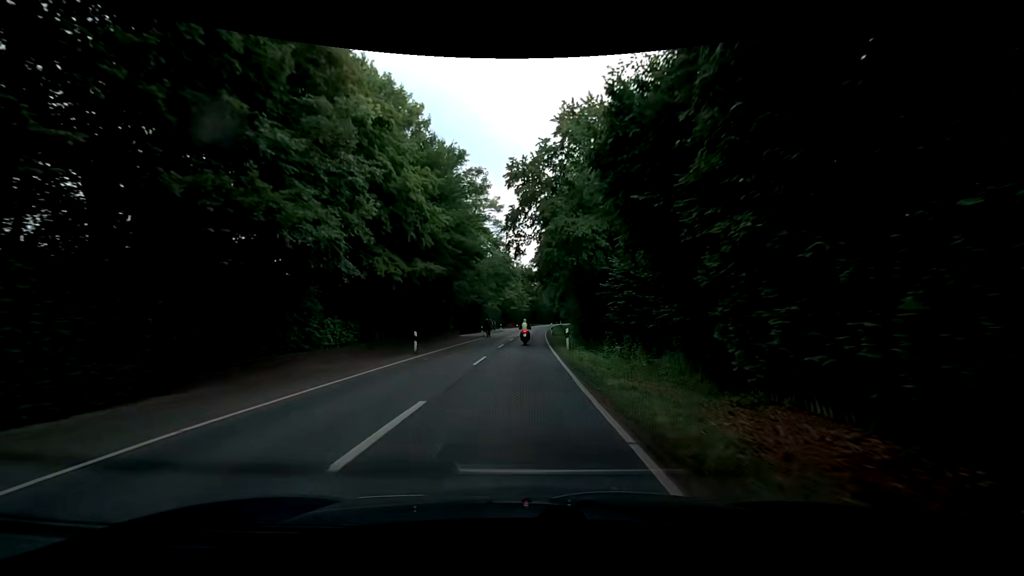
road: secondary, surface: asphalt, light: Day
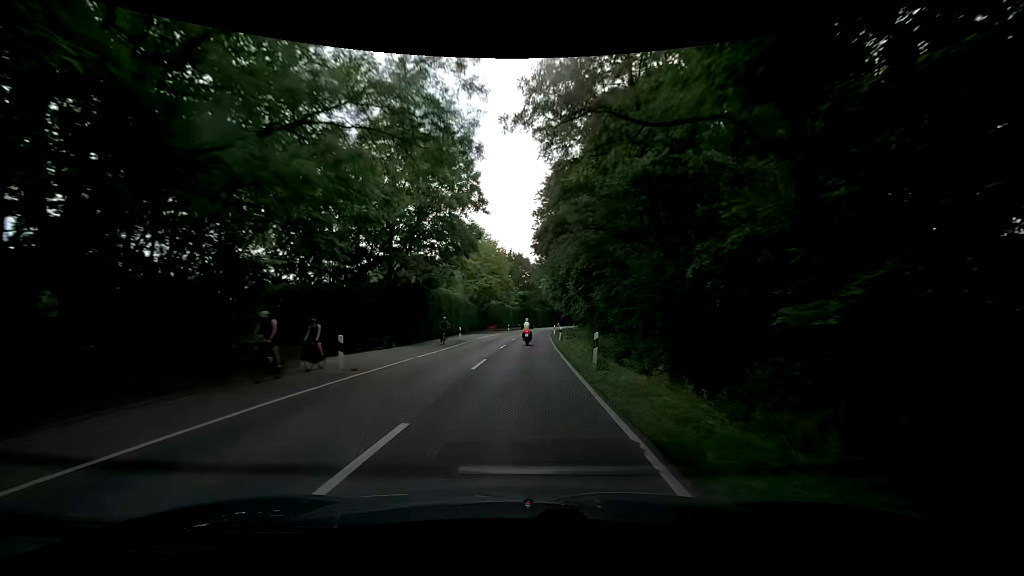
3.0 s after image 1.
(-0.2, +38.0) m; 0°
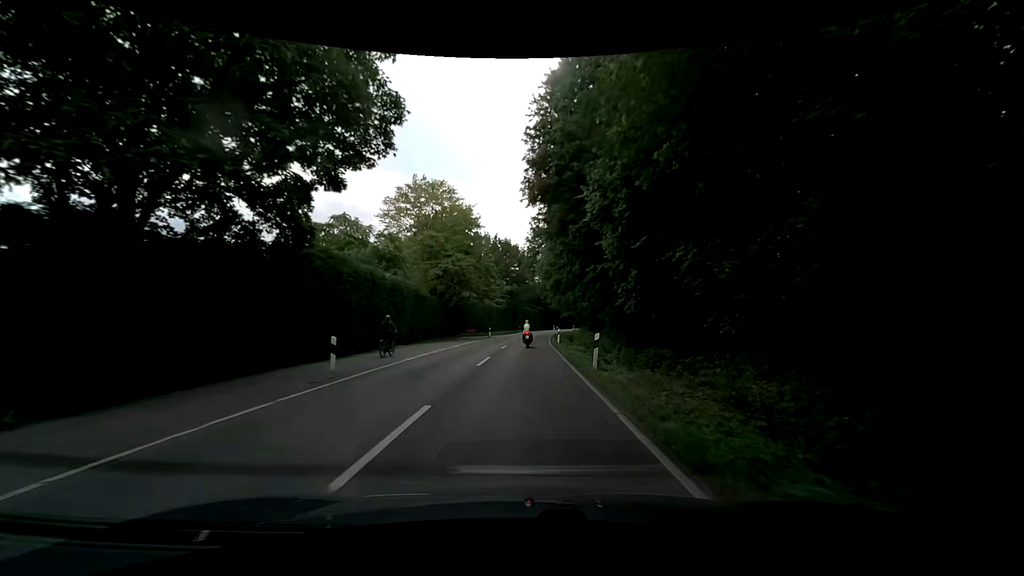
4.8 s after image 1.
(+0.3, +22.8) m; +2°
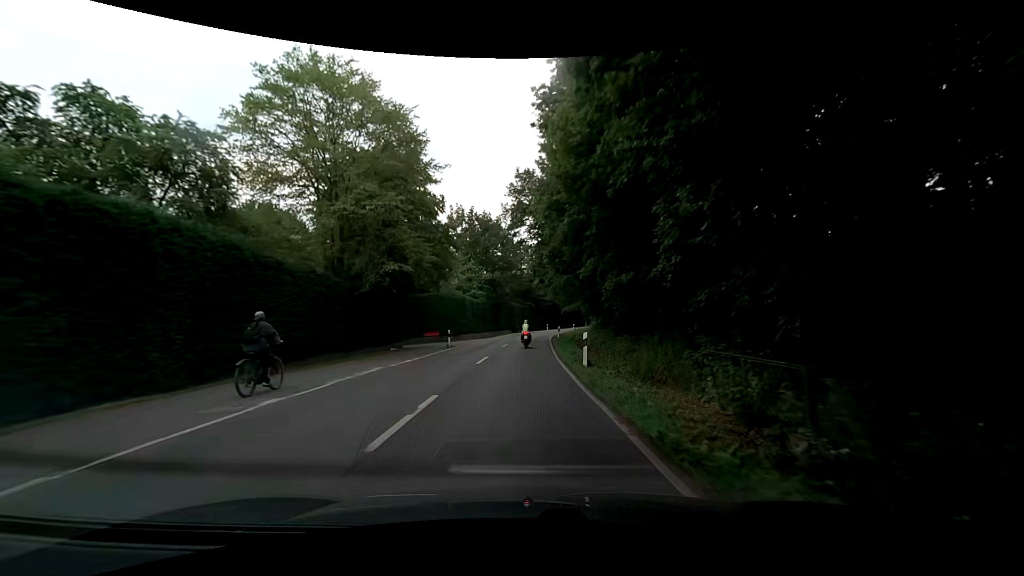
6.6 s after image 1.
(0.0, +22.8) m; +1°
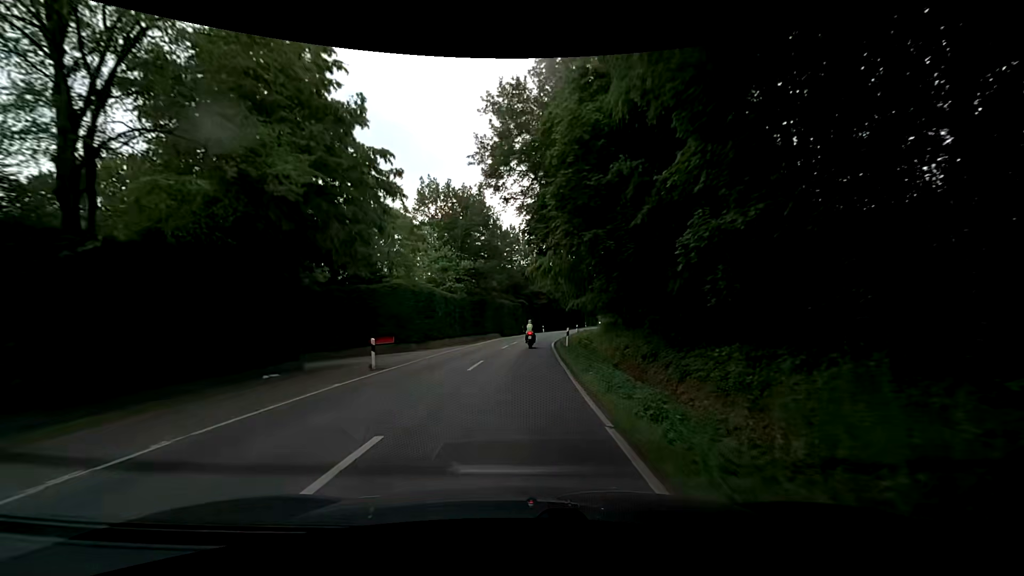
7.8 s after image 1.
(0.0, +15.2) m; 0°
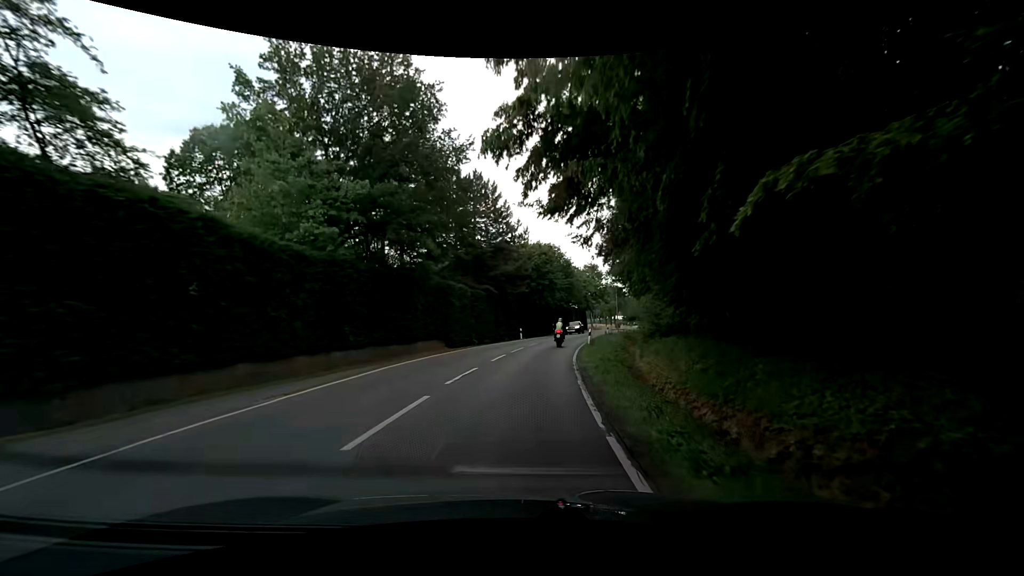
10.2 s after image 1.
(+1.1, +30.4) m; +5°
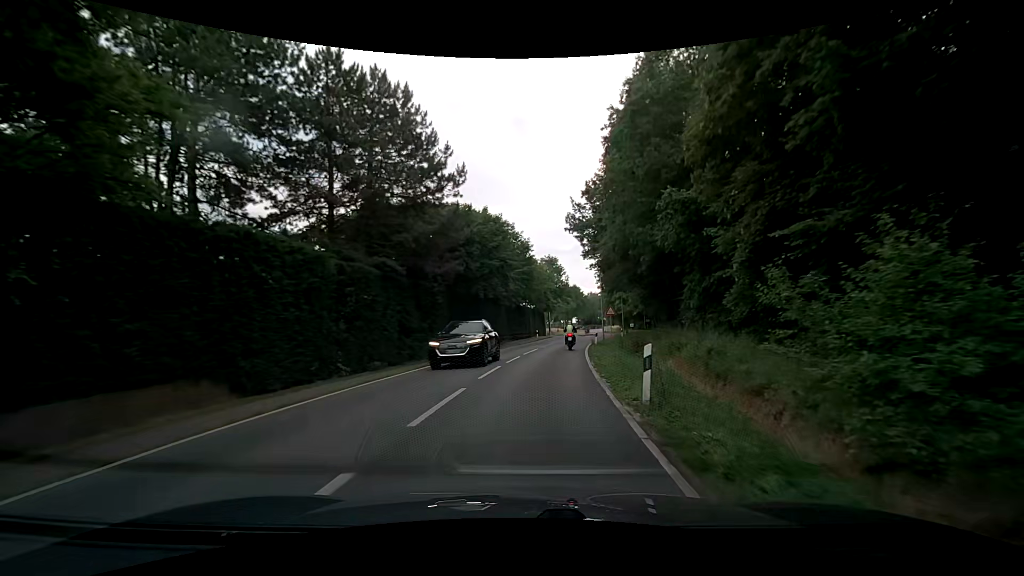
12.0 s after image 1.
(+0.5, +22.8) m; +5°
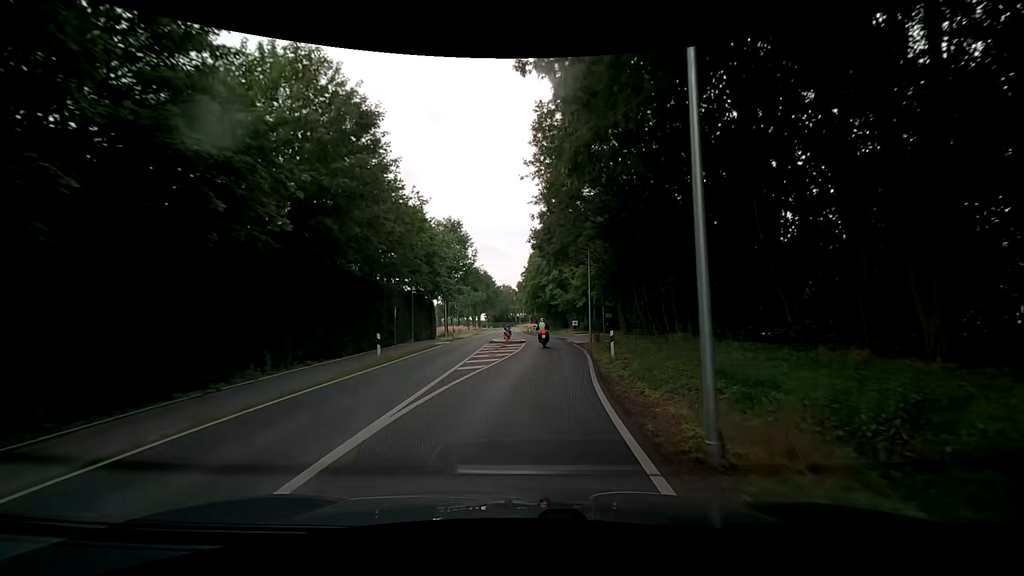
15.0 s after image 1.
(+3.1, +37.9) m; +10°
(0, +10) (+1, +20) (+1, +30) (+2, +40) (+1, +50) (0, +60) (-1, +70) (-1, +80) (-2, +90) (-2, +100) m
